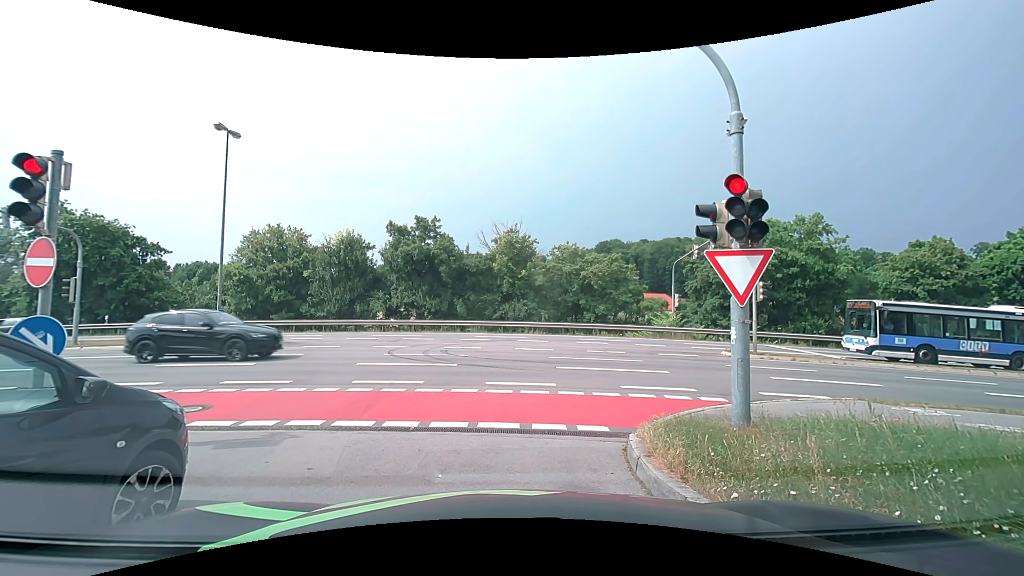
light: Day
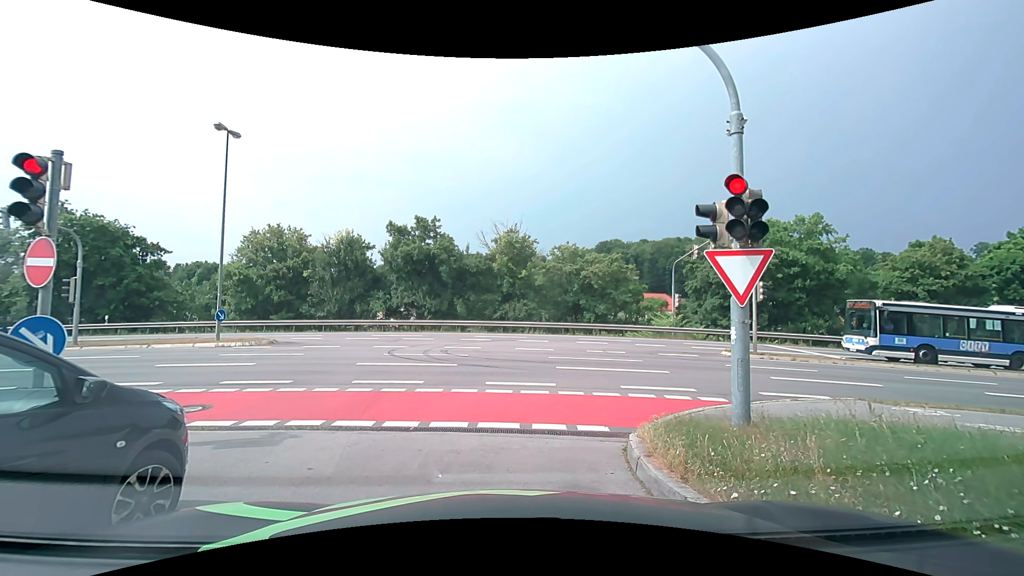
(0.0, 0.0) m; 0°
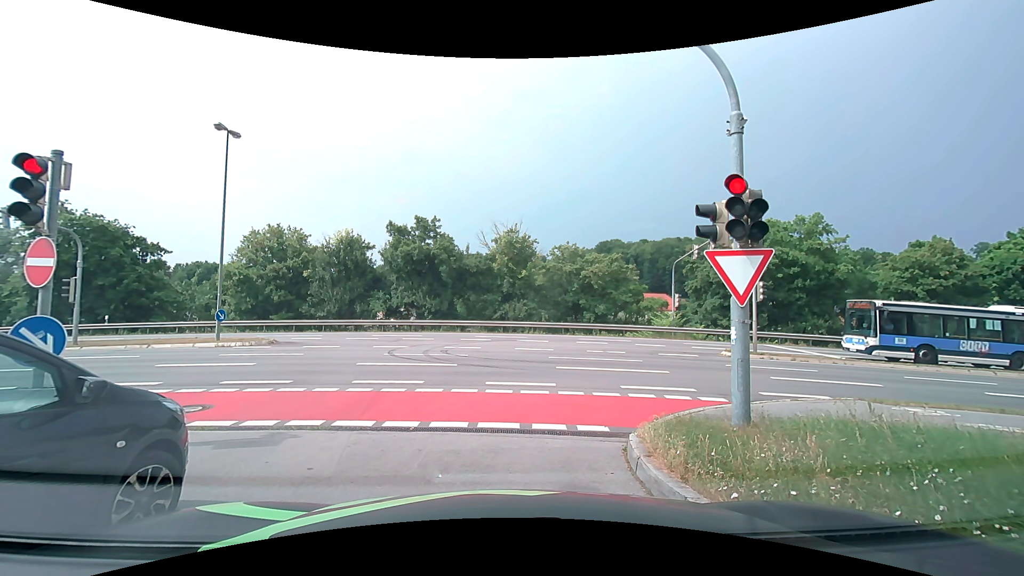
(0.0, 0.0) m; 0°
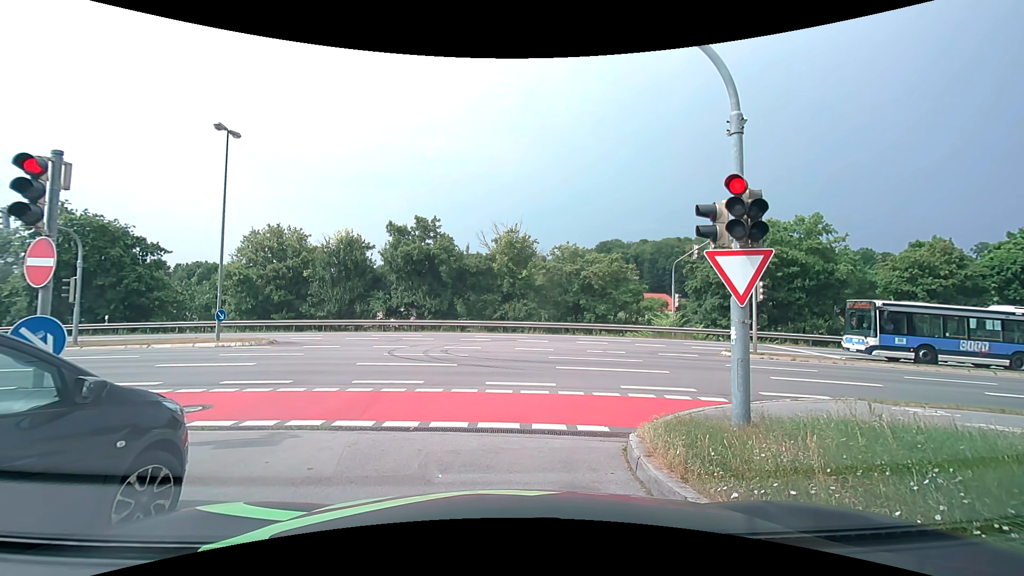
(0.0, 0.0) m; 0°
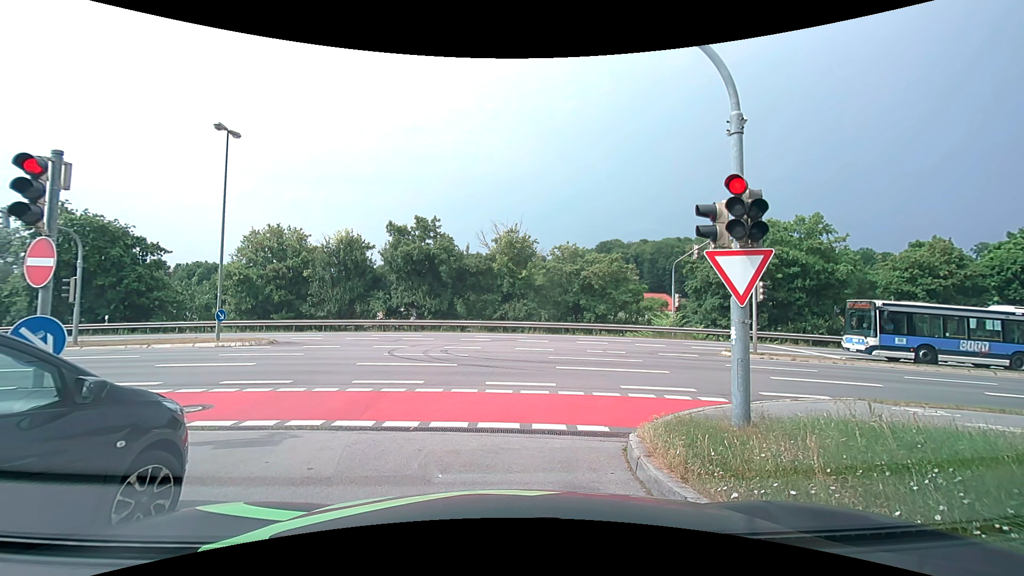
(0.0, 0.0) m; 0°
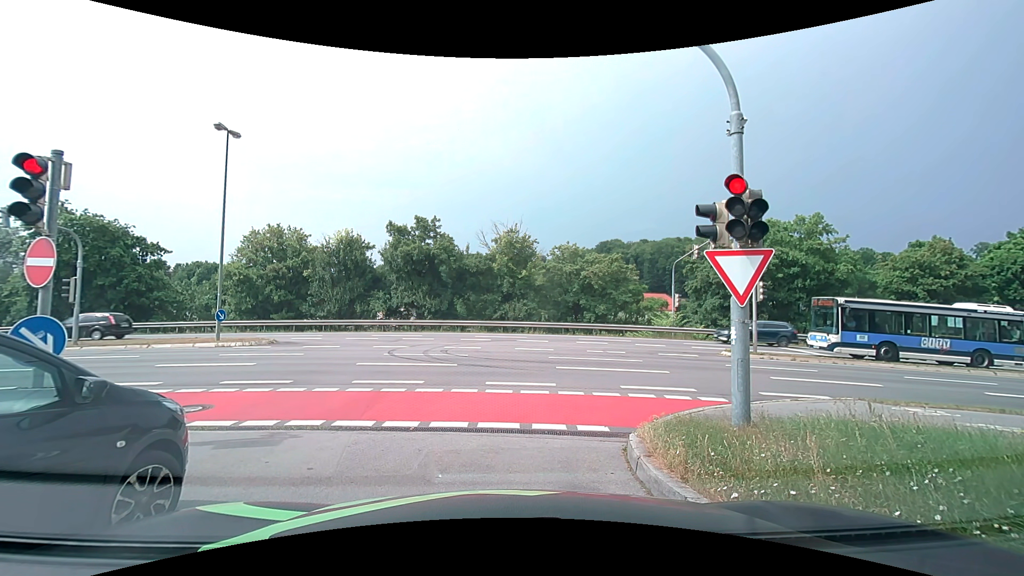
(0.0, 0.0) m; 0°
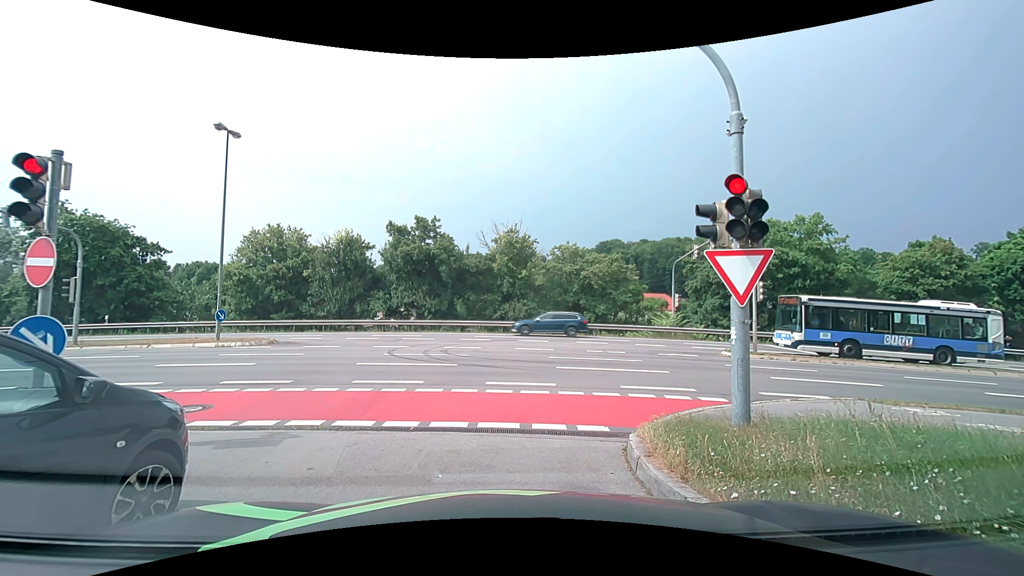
(0.0, 0.0) m; 0°
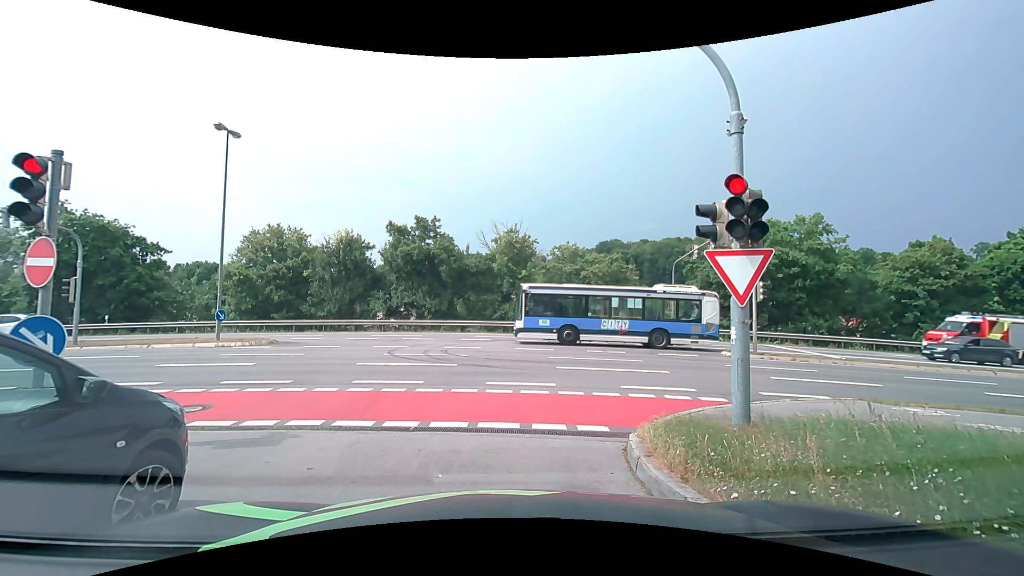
(0.0, 0.0) m; 0°
